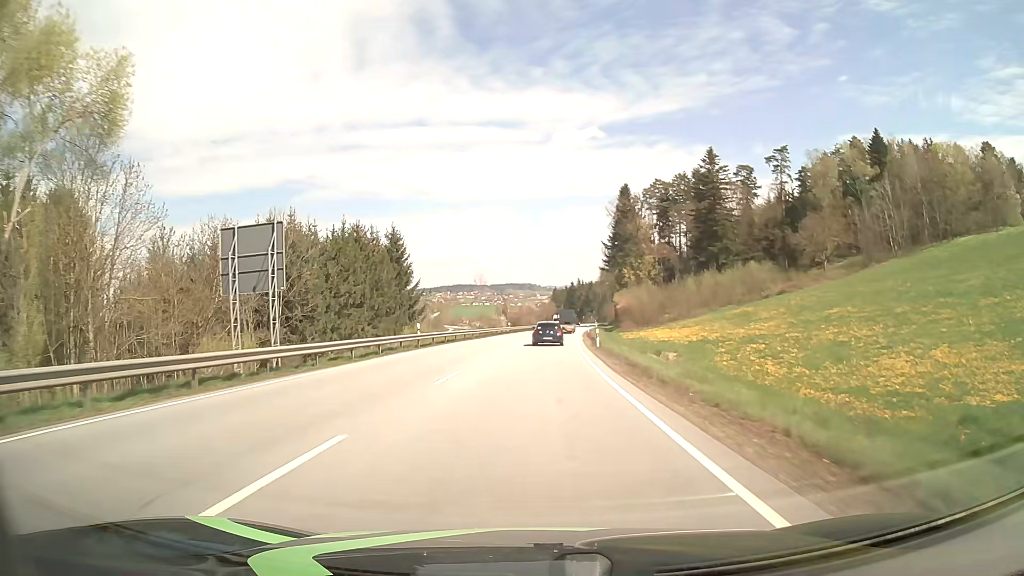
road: primary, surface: asphalt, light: Day
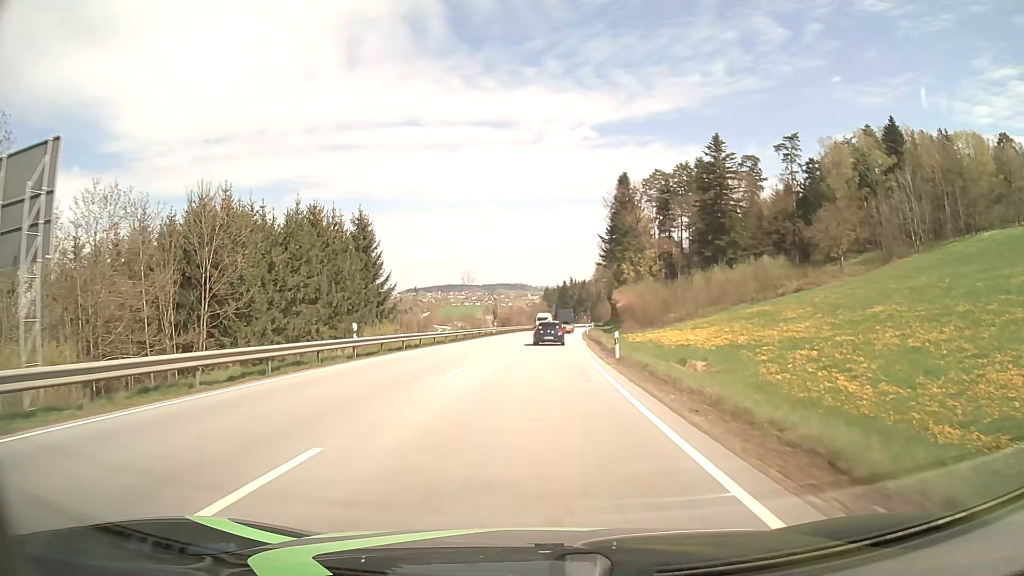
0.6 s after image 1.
(+0.1, +11.9) m; +1°
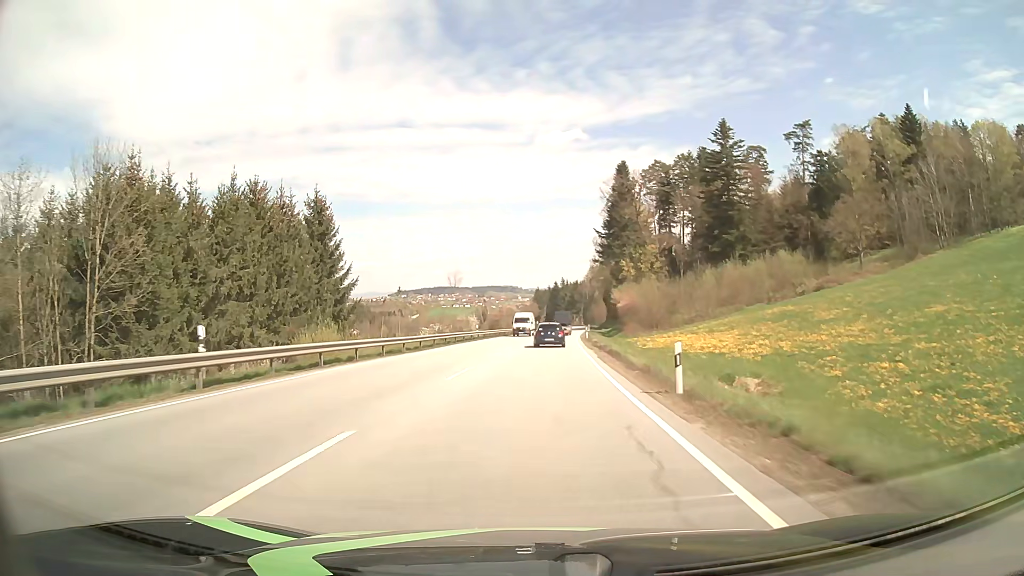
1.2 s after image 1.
(+0.1, +11.9) m; +1°
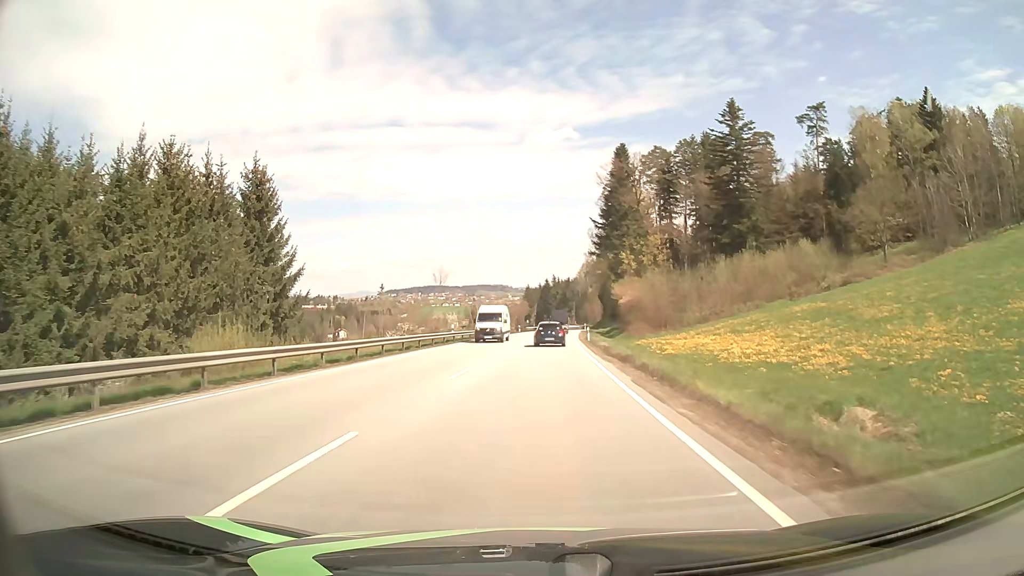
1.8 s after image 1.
(+0.1, +11.9) m; +1°
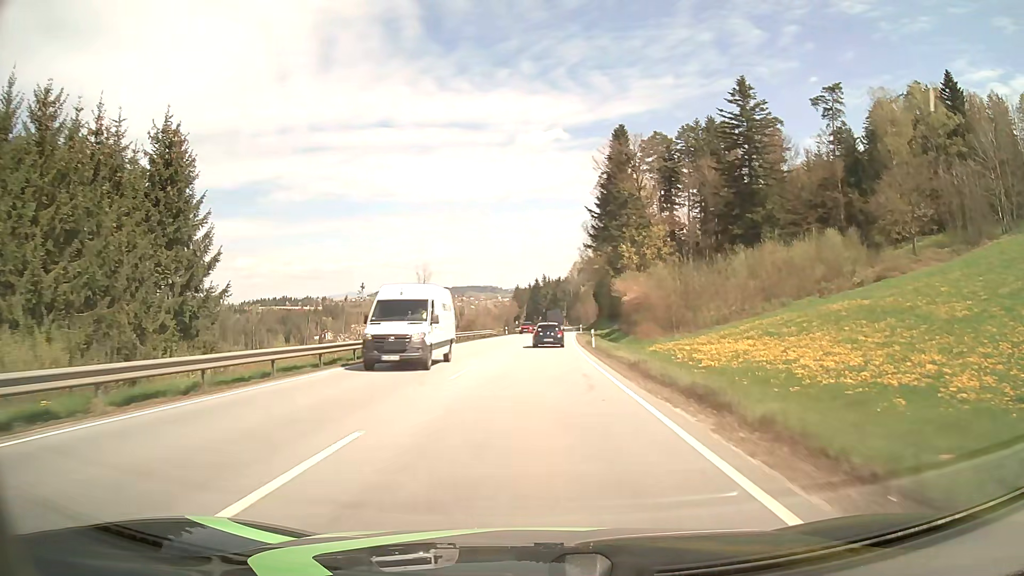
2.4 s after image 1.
(+0.1, +11.9) m; +1°
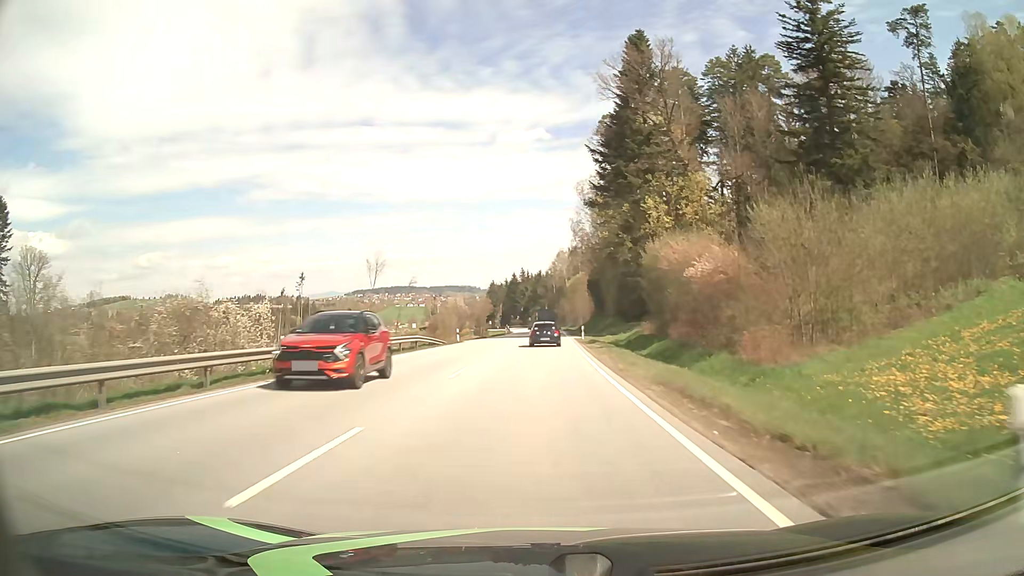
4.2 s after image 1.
(+0.6, +35.7) m; +2°
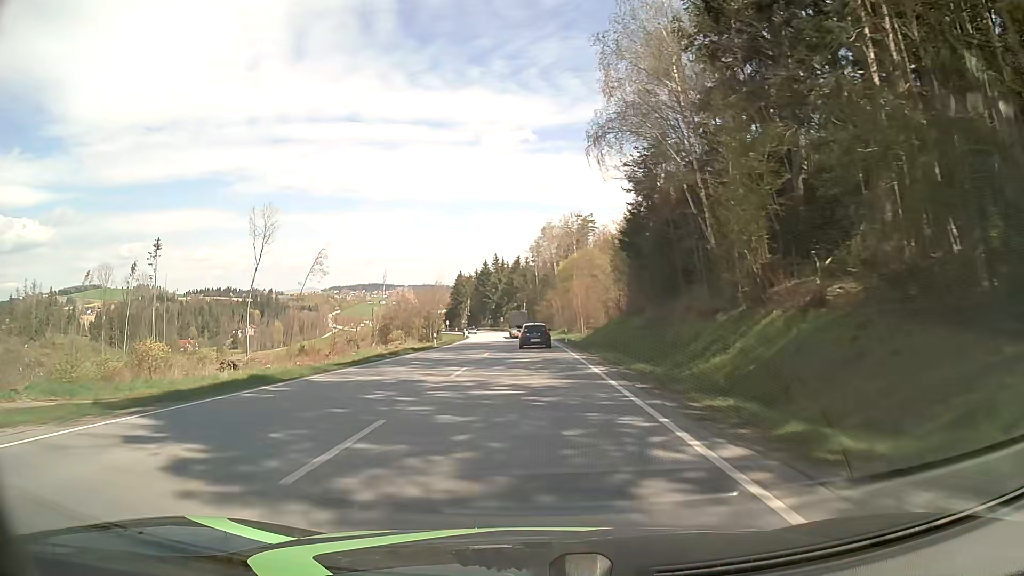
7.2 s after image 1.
(+1.2, +59.2) m; +2°
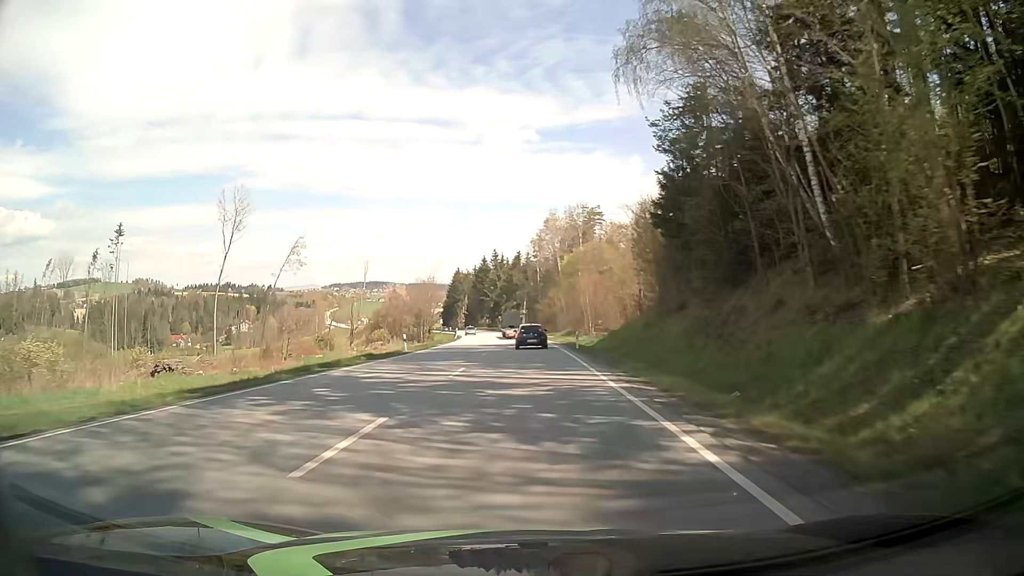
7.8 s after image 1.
(0.0, +11.8) m; 0°
